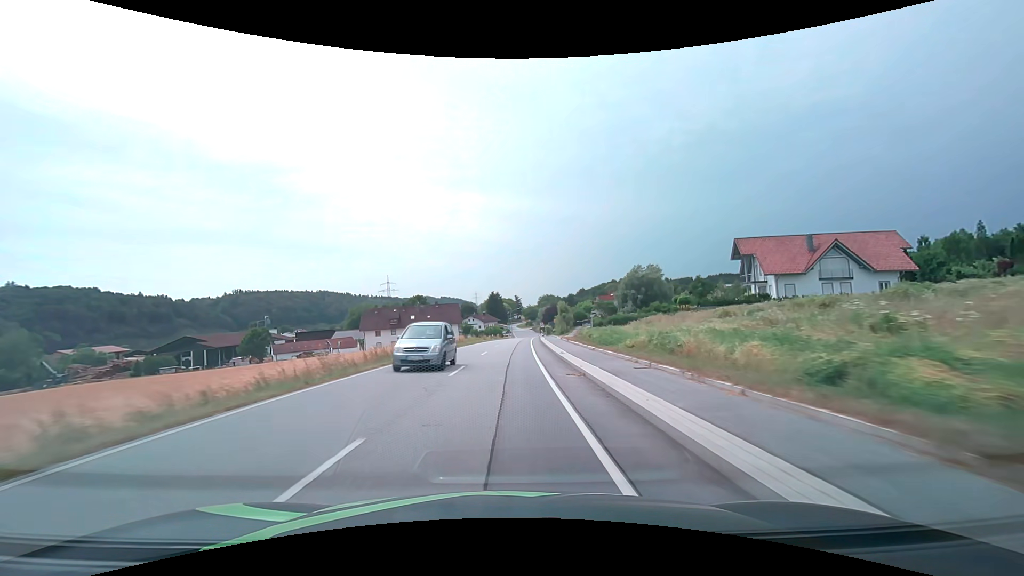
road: secondary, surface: asphalt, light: Day
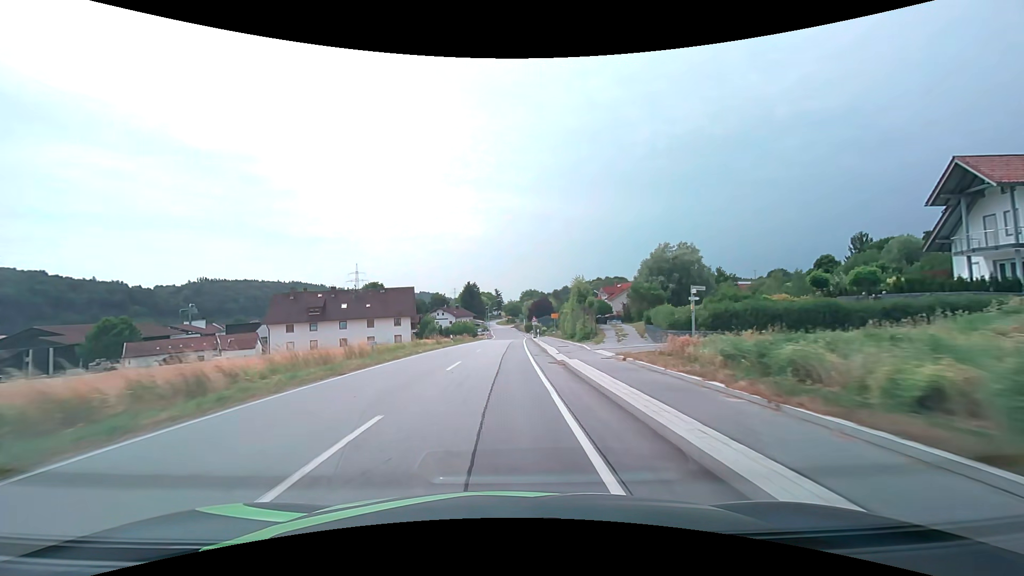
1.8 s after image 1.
(+0.8, +34.5) m; +2°
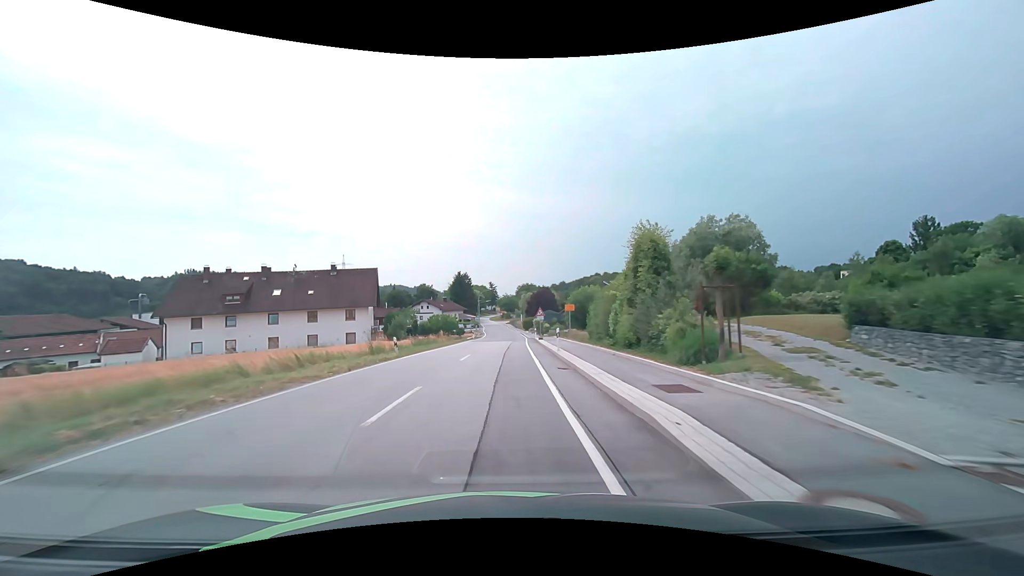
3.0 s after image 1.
(+0.1, +20.7) m; 0°
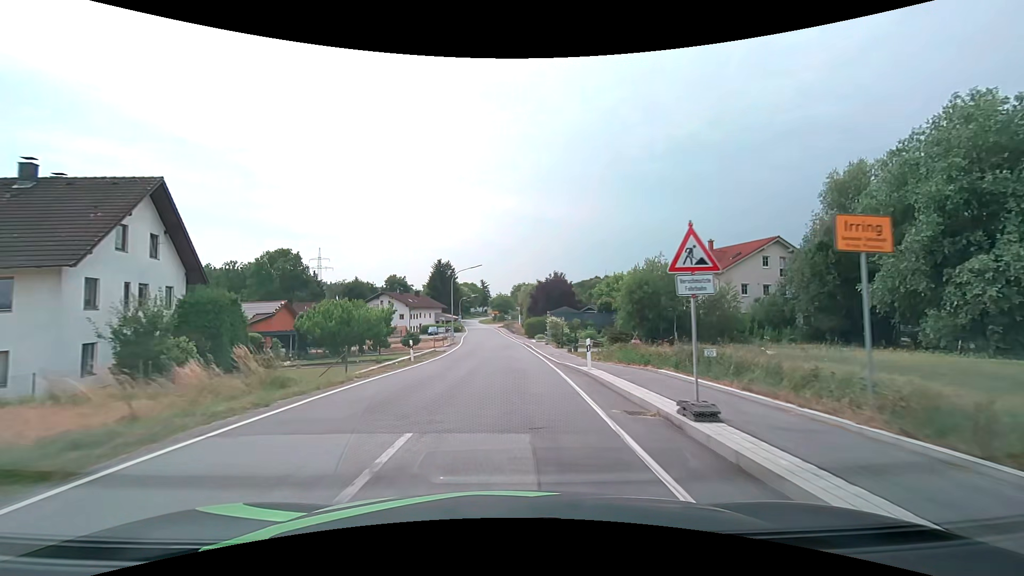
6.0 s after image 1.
(+0.2, +38.3) m; +1°
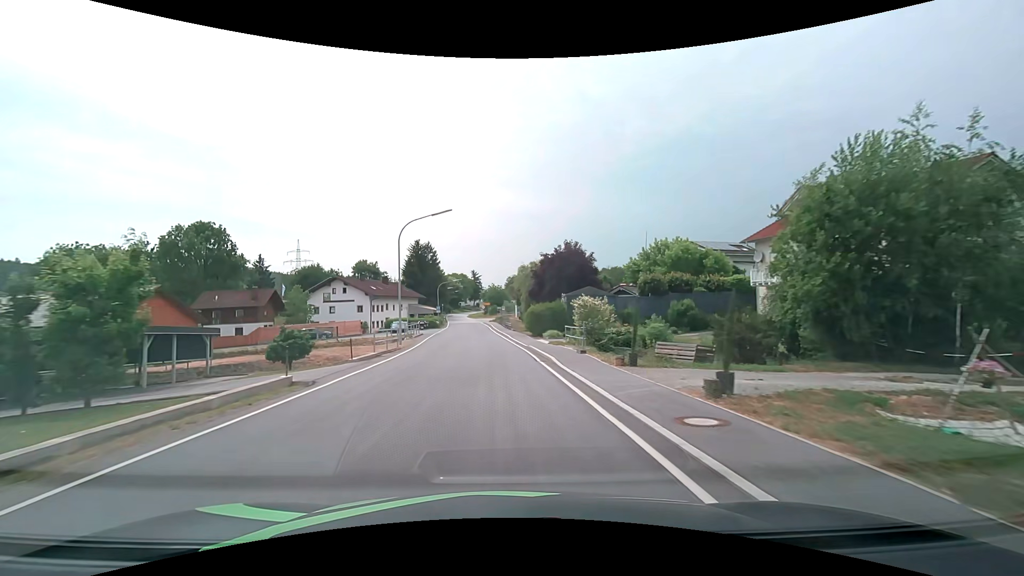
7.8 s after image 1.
(+0.3, +24.0) m; +1°
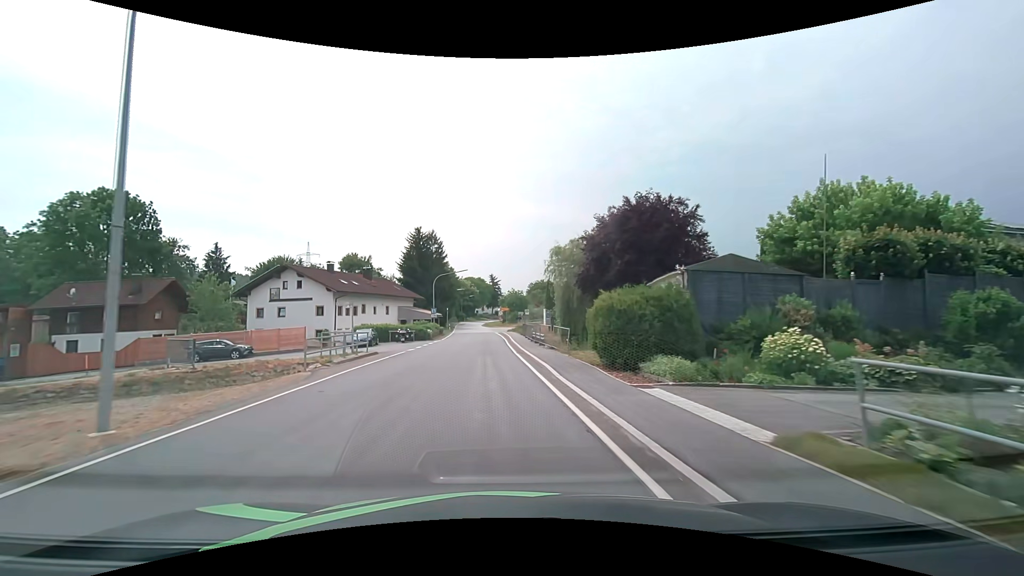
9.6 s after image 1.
(-0.5, +23.7) m; -3°
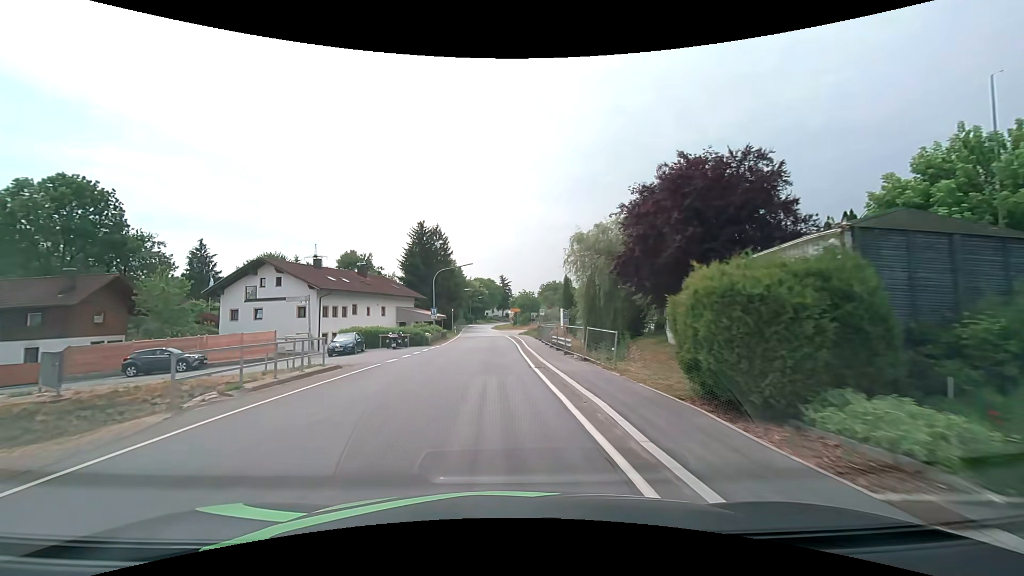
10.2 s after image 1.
(0.0, +7.5) m; -1°
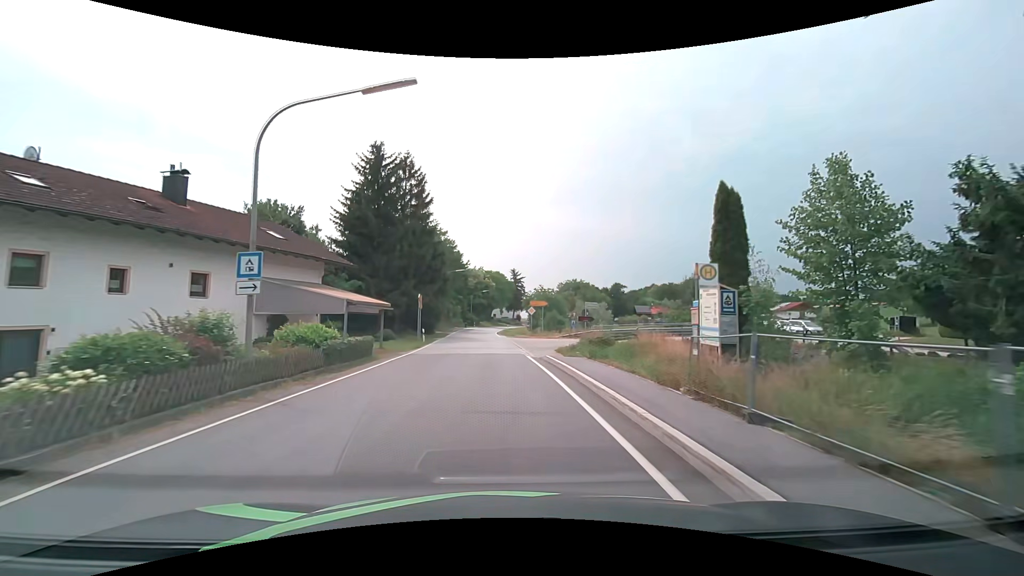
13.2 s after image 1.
(-0.9, +35.4) m; -2°
(0, +10) (0, +20) (-1, +30) (-1, +40) (-2, +50) (-2, +60) (-2, +70) (-2, +80) (-2, +90) (-2, +100) m
